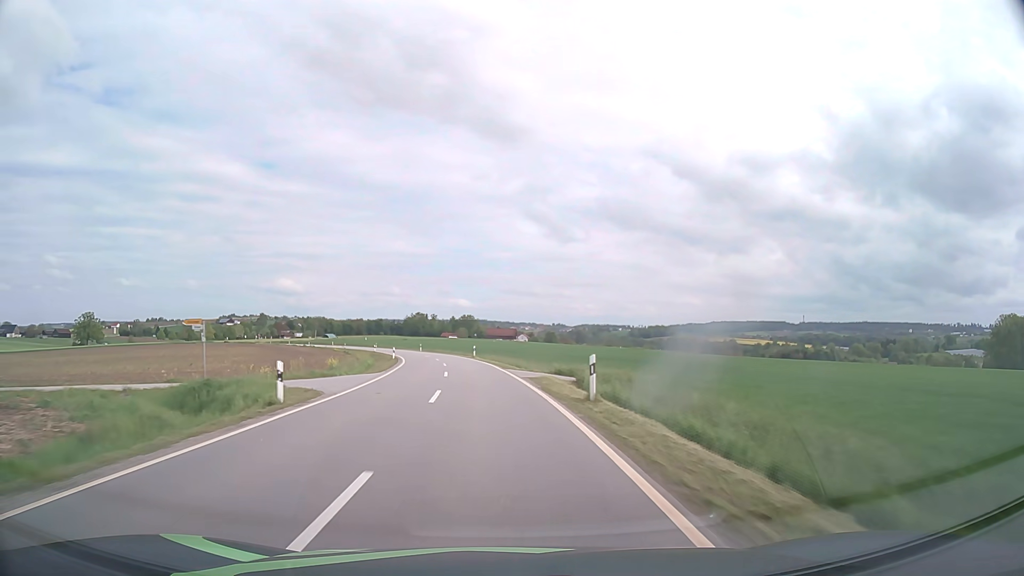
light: Day
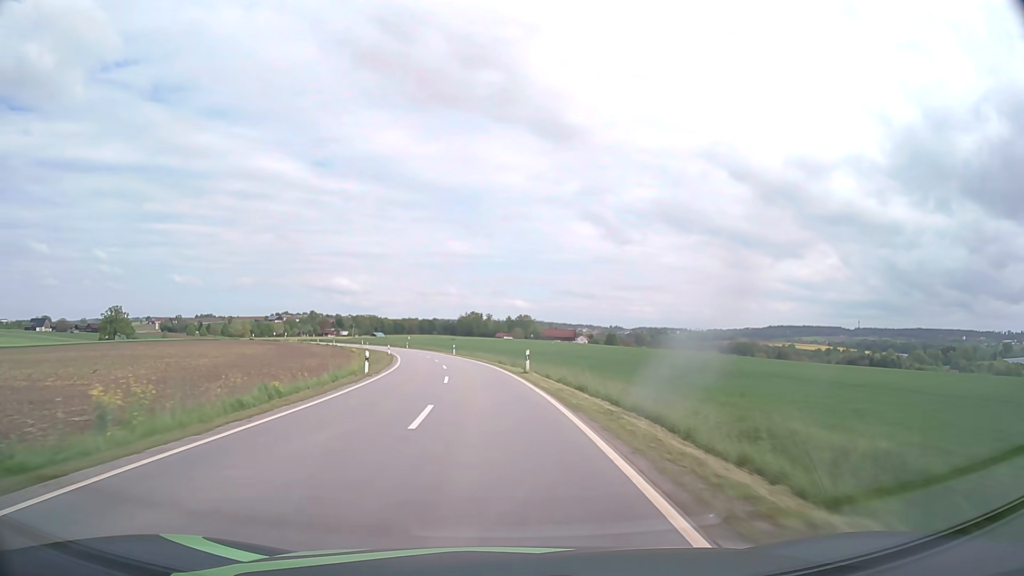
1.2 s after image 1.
(-1.2, +29.2) m; -5°
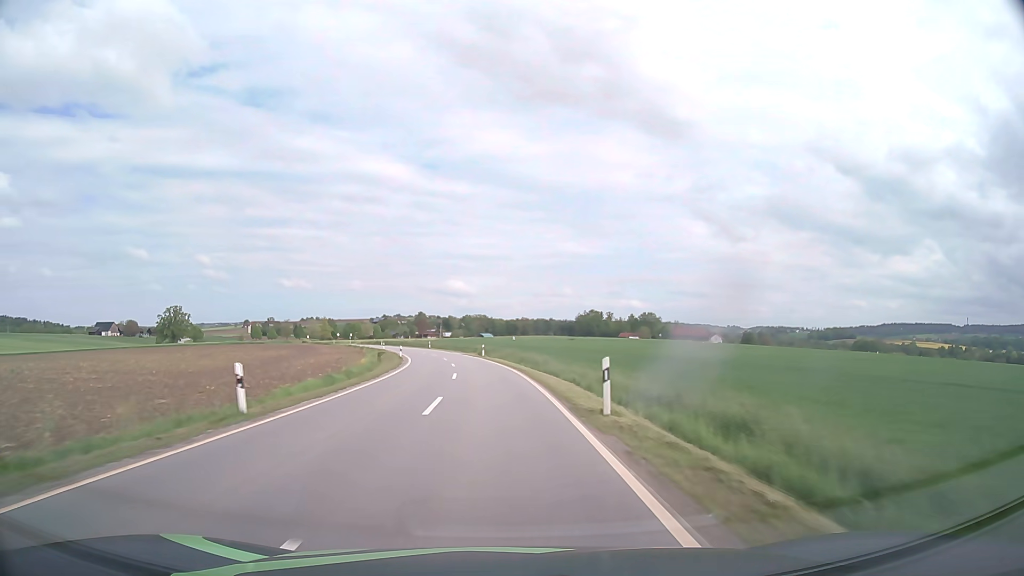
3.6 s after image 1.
(-5.1, +58.7) m; -10°
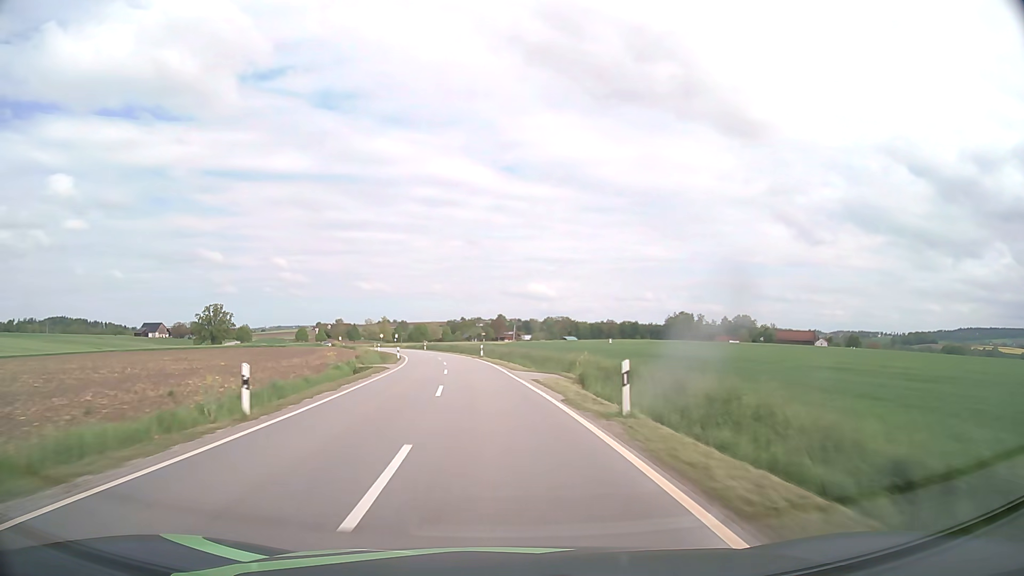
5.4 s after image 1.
(-2.6, +44.4) m; -7°
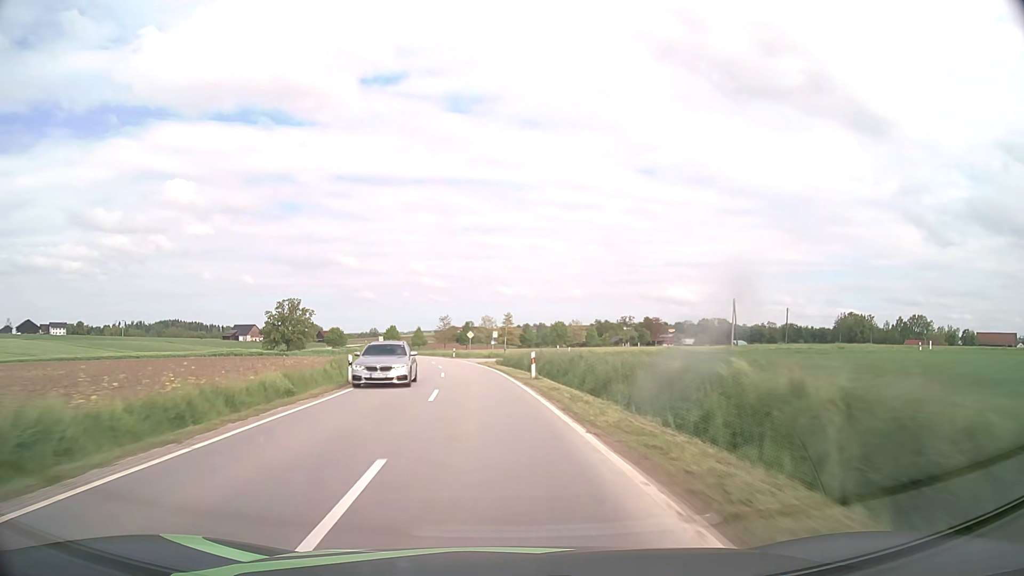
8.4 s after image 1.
(-7.6, +73.9) m; -12°
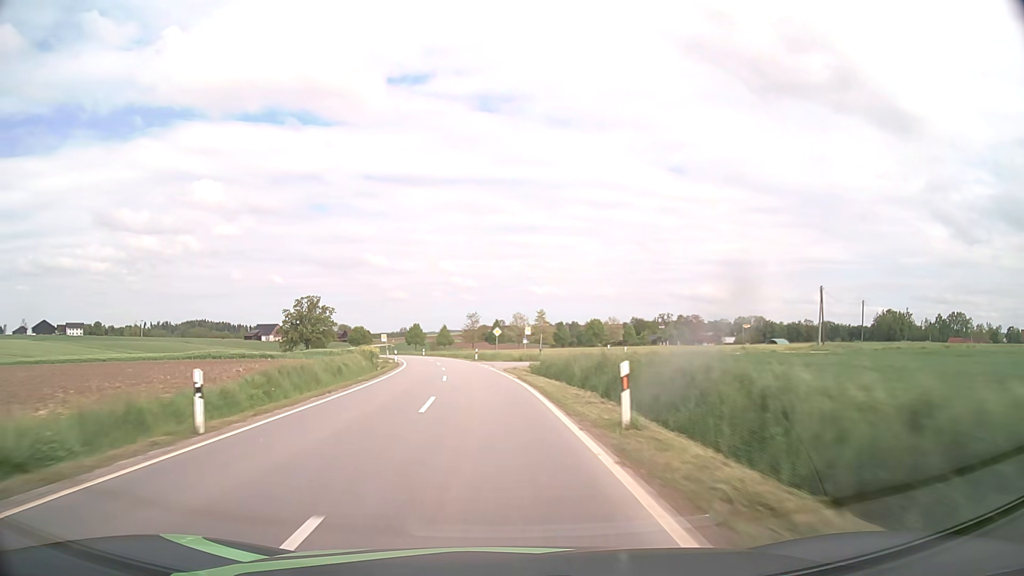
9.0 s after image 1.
(-0.3, +14.9) m; -3°
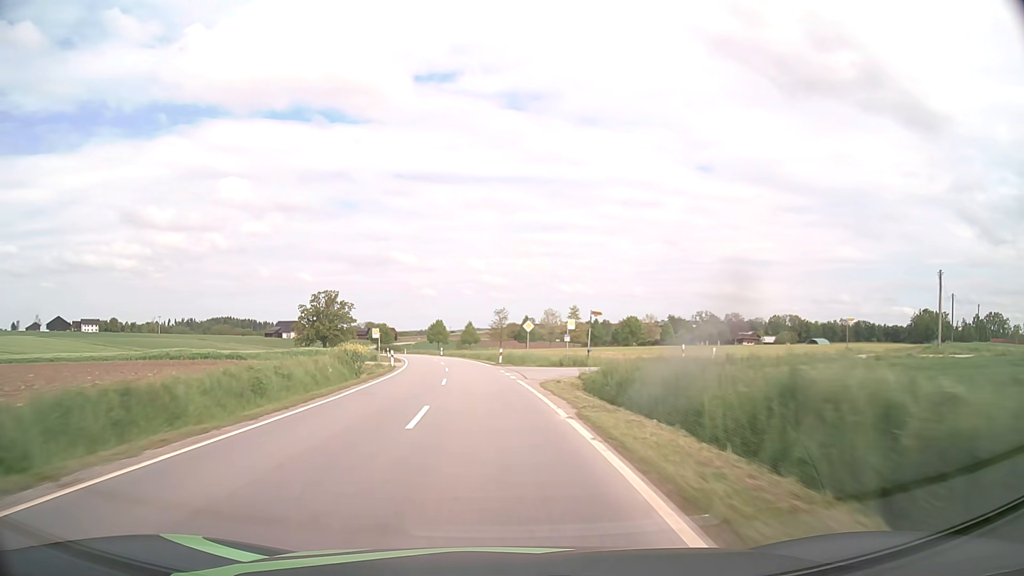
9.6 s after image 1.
(-0.3, +14.9) m; -3°
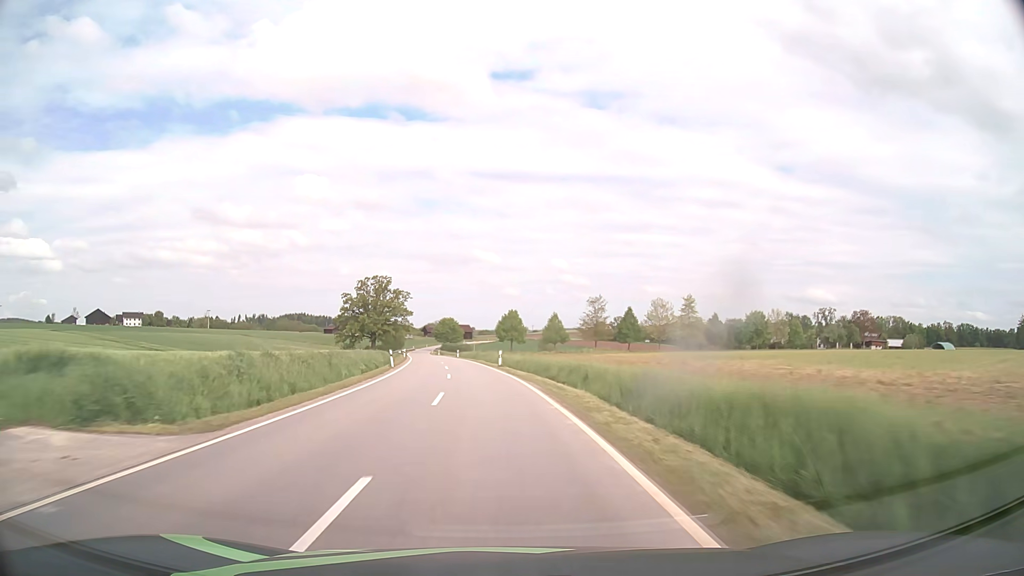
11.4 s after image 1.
(-2.7, +44.6) m; -7°
(0, +10) (-1, +20) (-1, +30) (-2, +40) (-3, +50) (-5, +60) (-6, +70) (-7, +80) (-9, +89) (-10, +99) m
